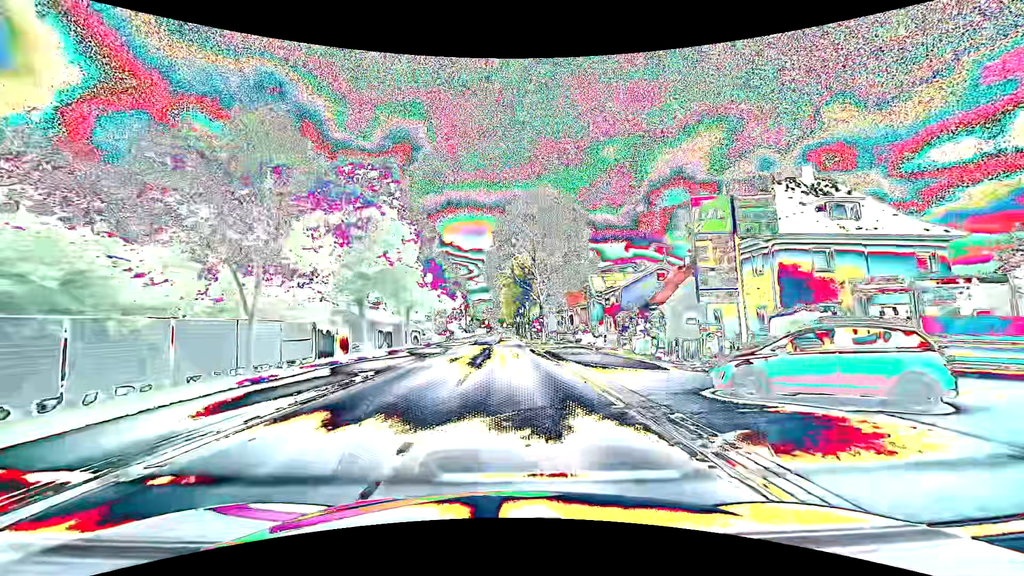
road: primary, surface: asphalt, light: Day
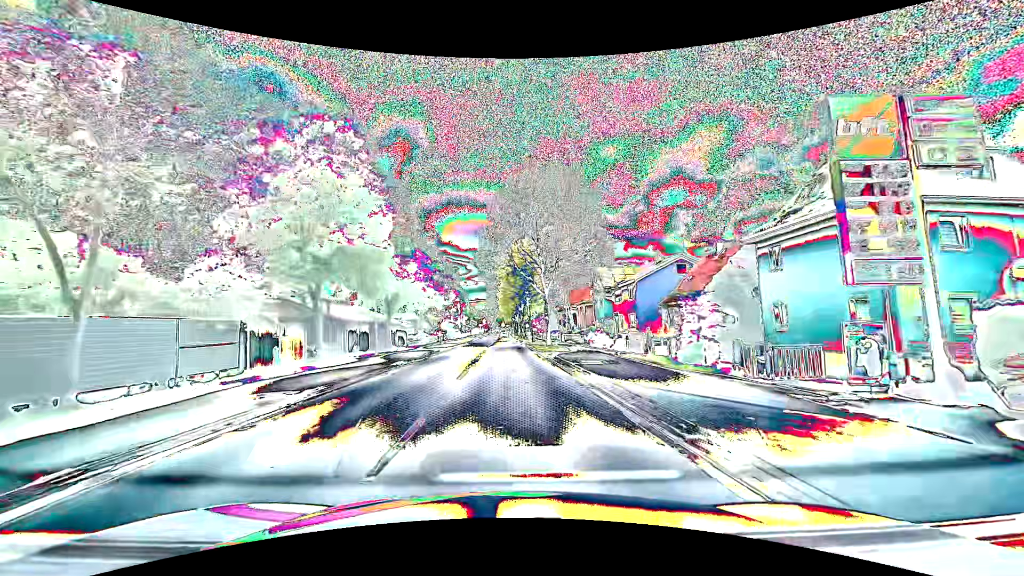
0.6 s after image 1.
(+0.1, +7.5) m; 0°
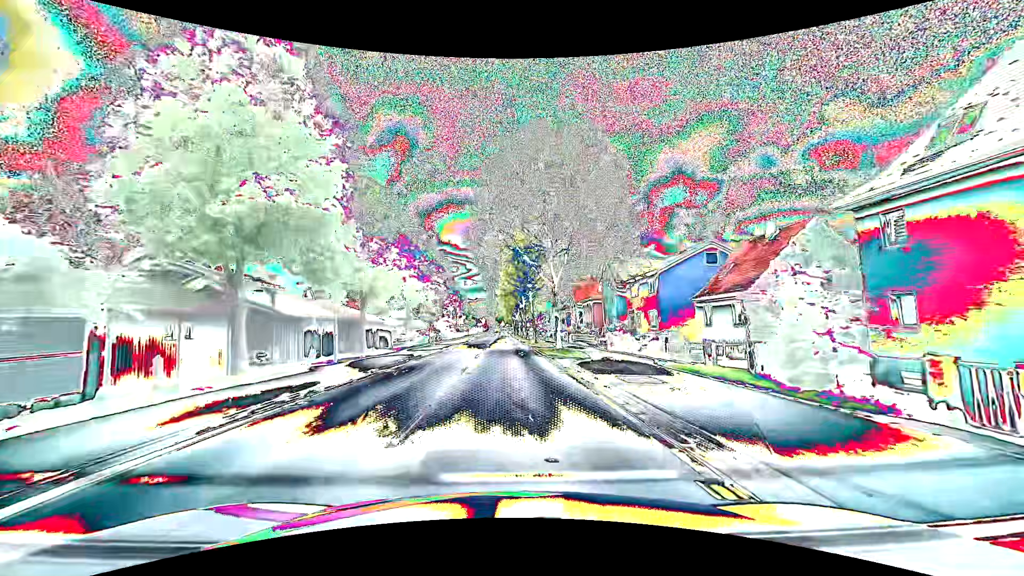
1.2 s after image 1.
(0.0, +7.6) m; 0°
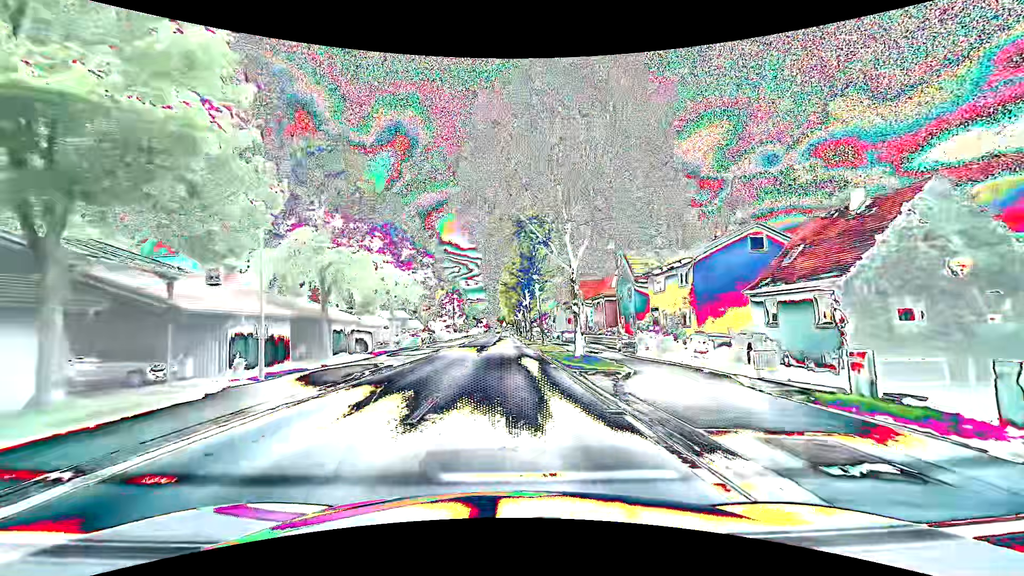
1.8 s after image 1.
(0.0, +7.7) m; 0°
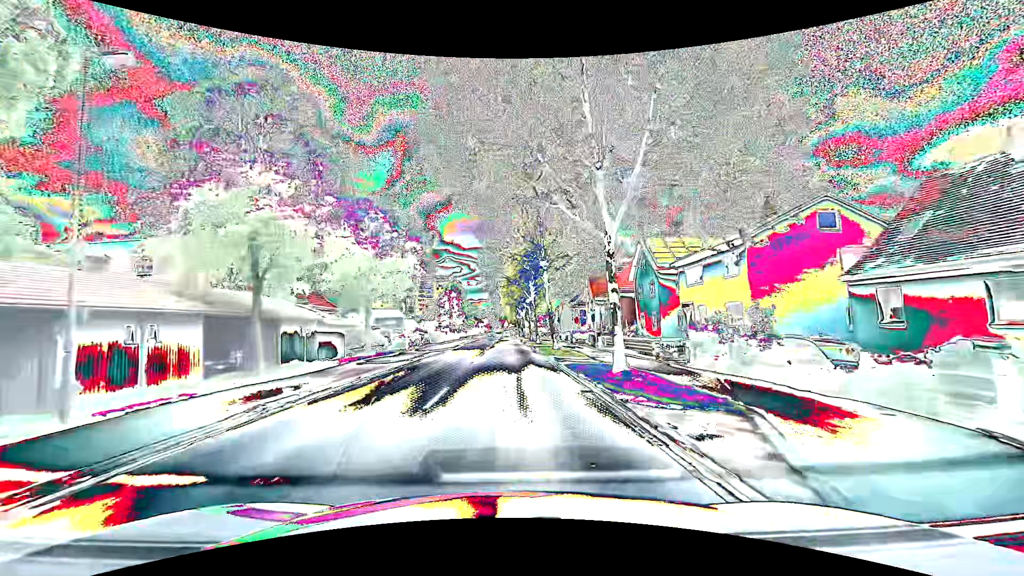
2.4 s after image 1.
(0.0, +7.7) m; 0°
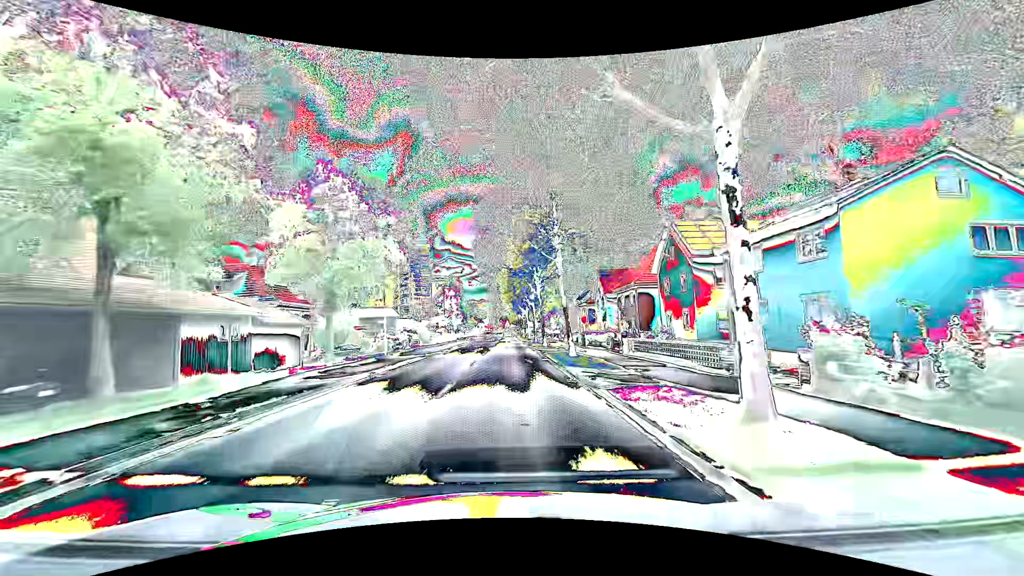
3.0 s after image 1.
(0.0, +7.7) m; 0°
